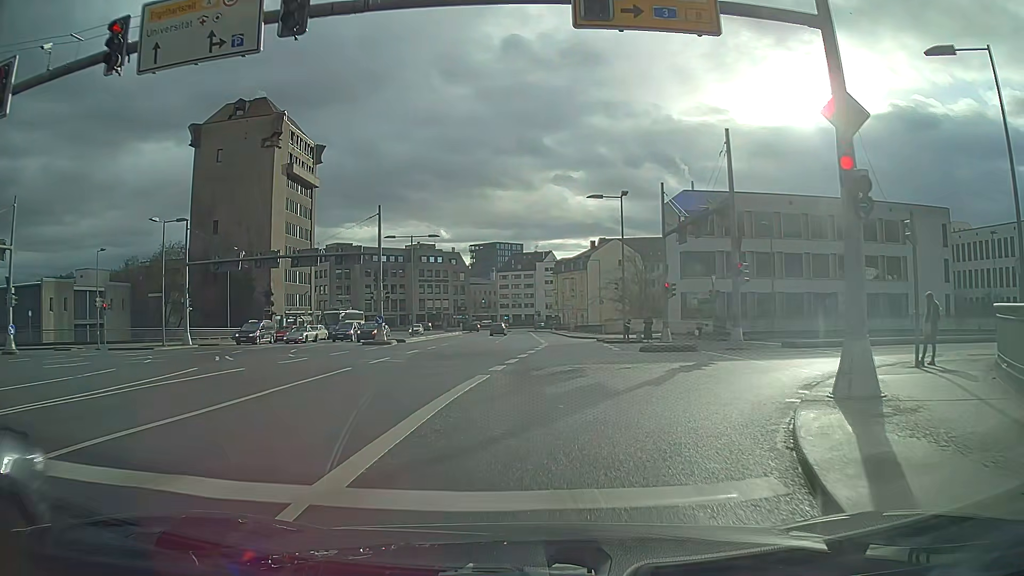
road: primary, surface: asphalt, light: Day
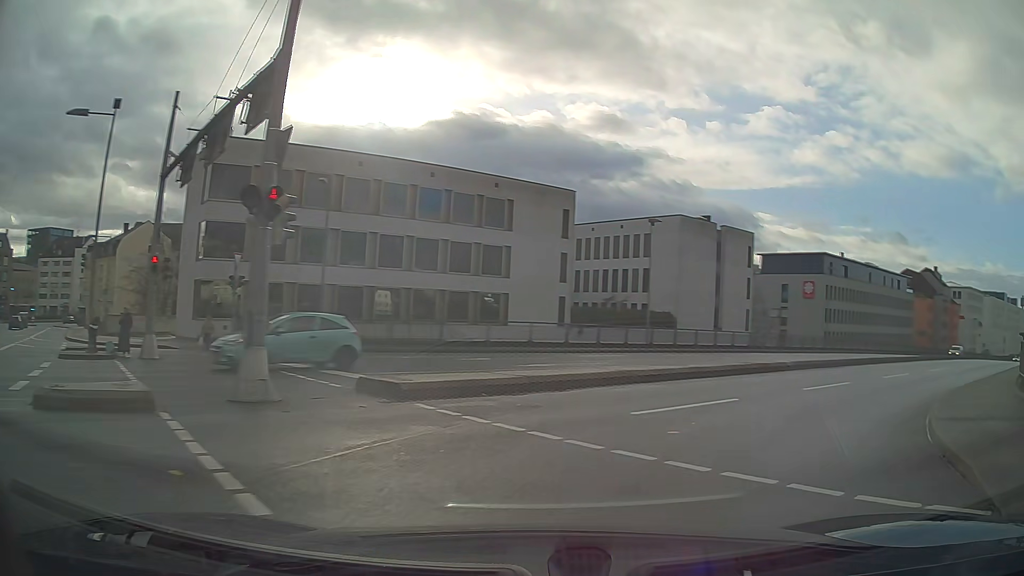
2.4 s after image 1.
(+4.9, +14.4) m; +46°
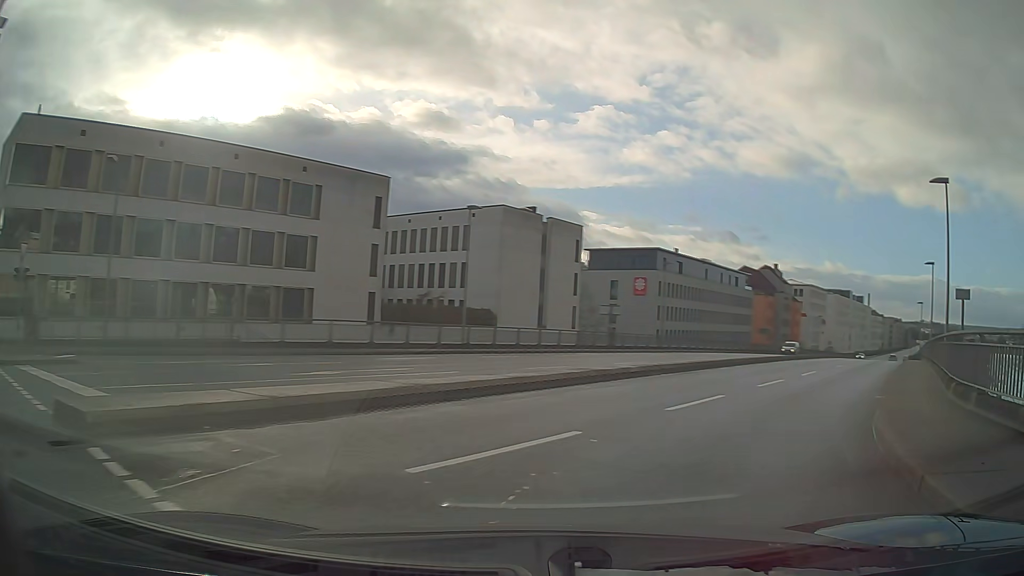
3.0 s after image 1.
(+0.5, +4.1) m; +15°
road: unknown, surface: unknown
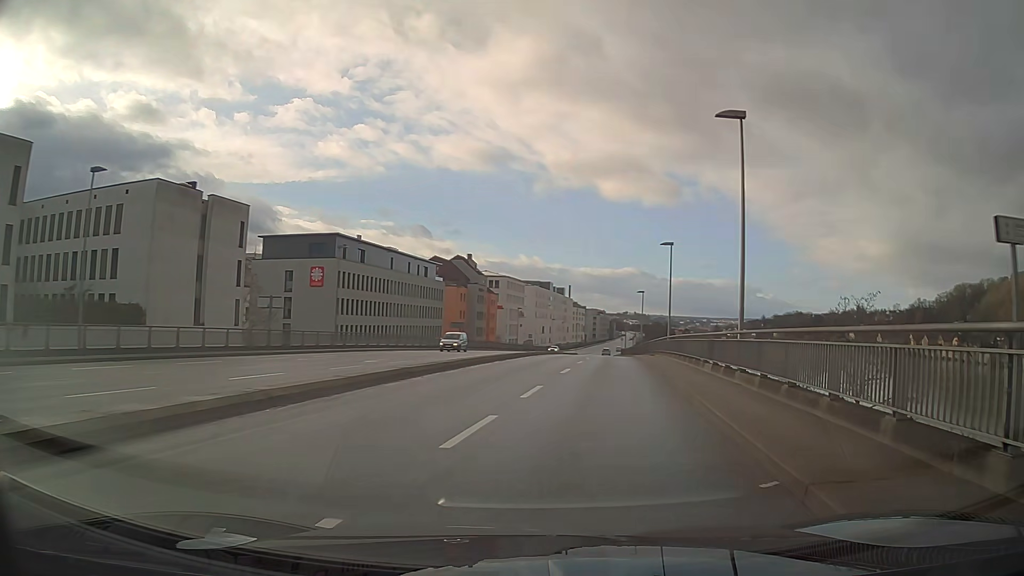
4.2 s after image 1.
(+1.9, +9.1) m; +21°
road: primary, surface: asphalt
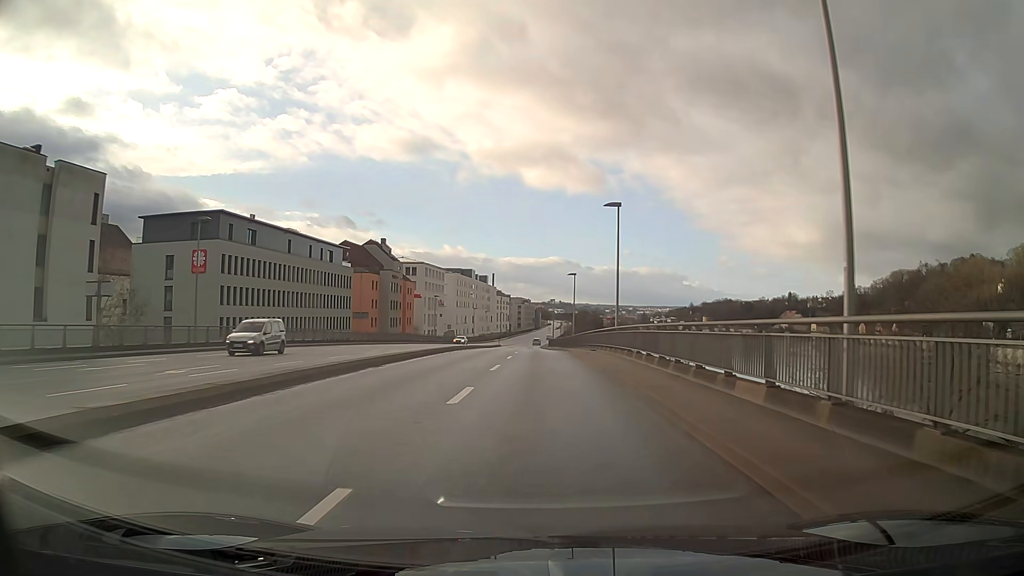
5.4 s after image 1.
(+0.5, +11.6) m; +4°
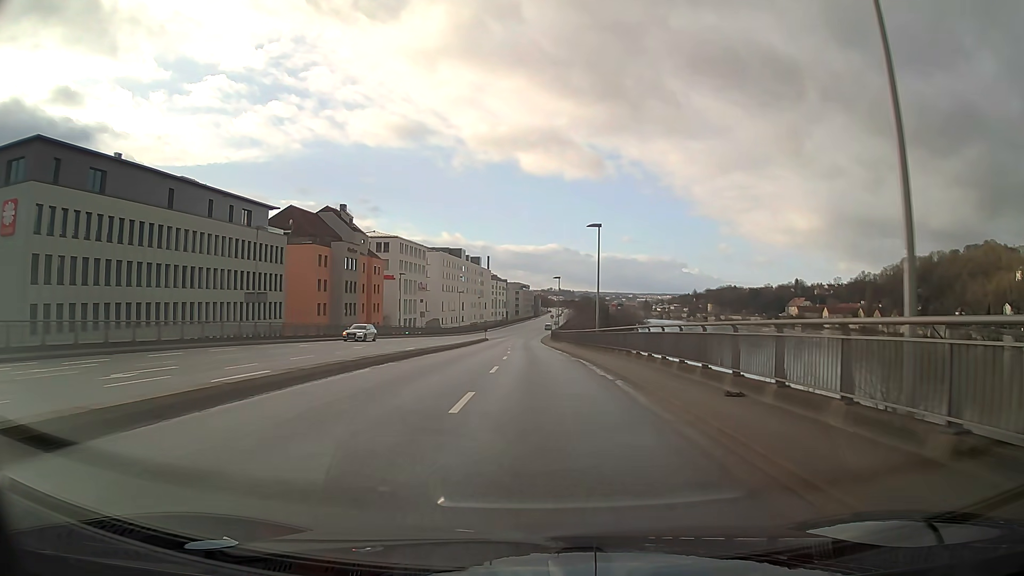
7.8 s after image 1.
(0.0, +28.7) m; 0°
